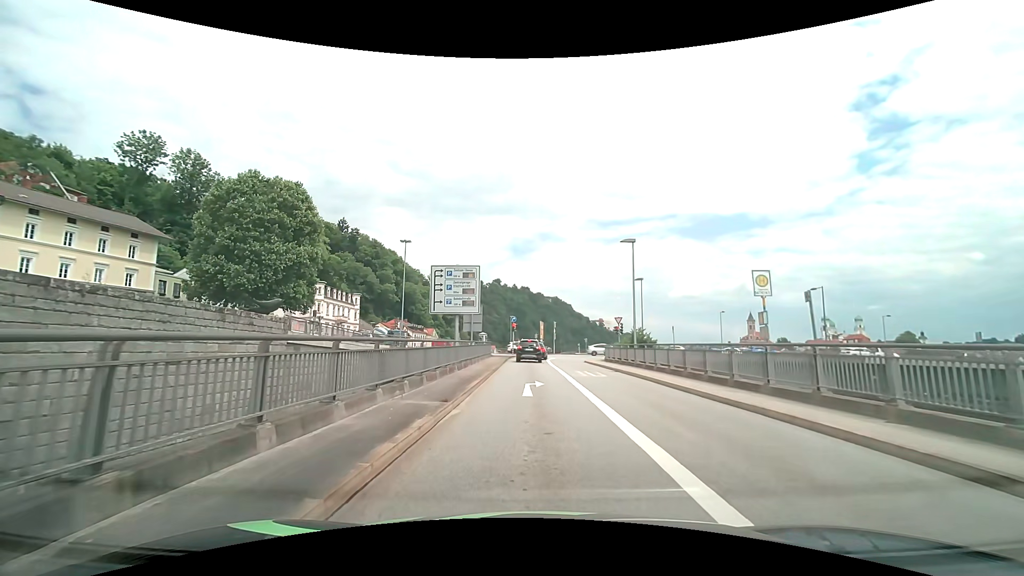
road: primary_link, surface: asphalt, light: Day
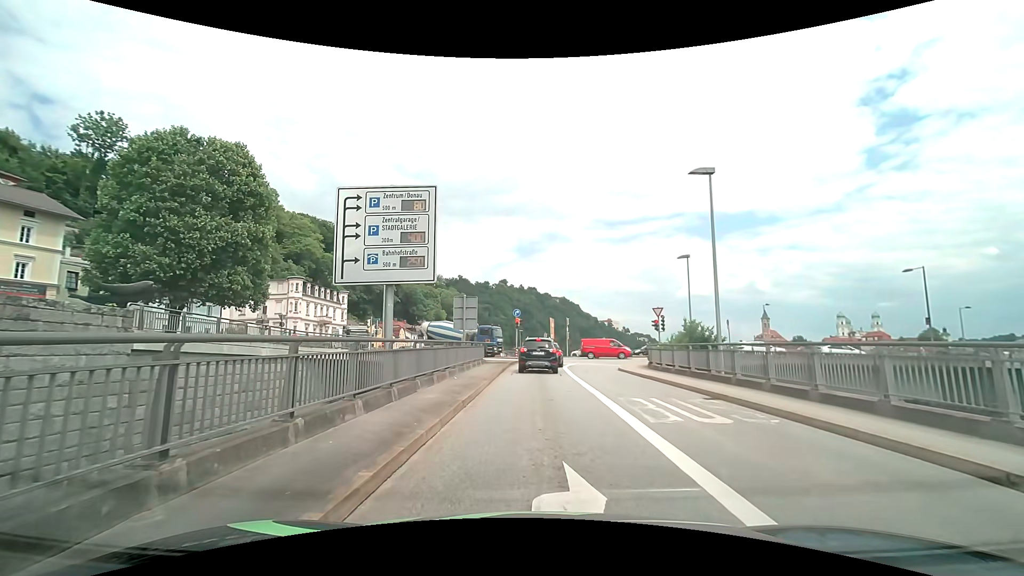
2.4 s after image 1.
(0.0, +12.3) m; 0°
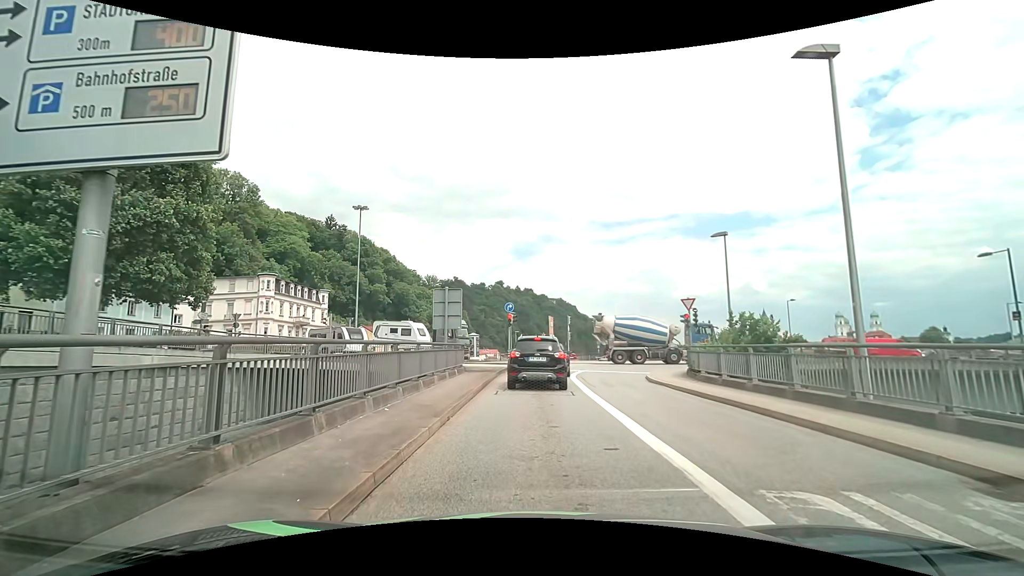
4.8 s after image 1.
(0.0, +7.7) m; 0°
